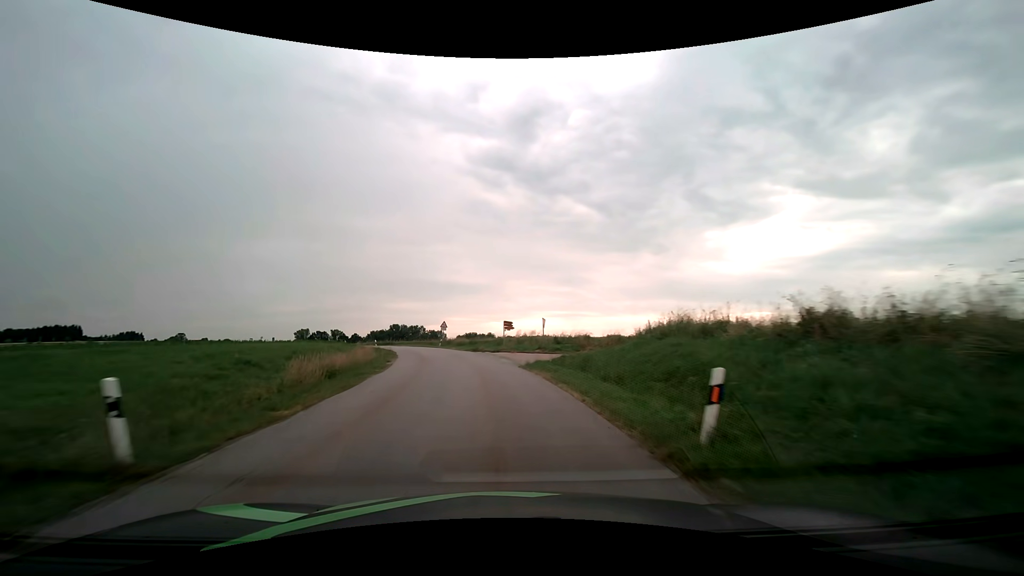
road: tertiary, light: Day
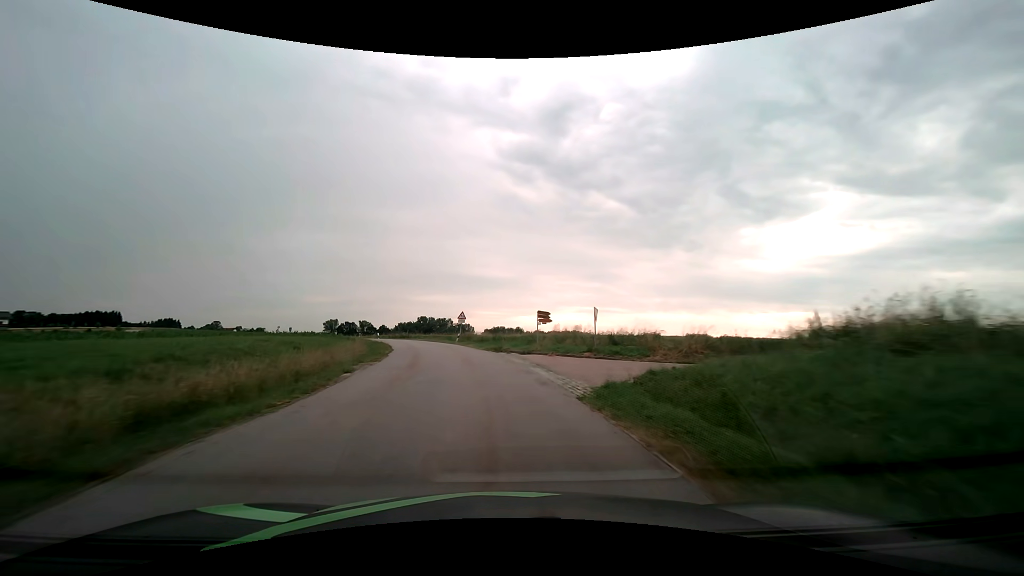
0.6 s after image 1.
(-0.3, +10.8) m; -3°
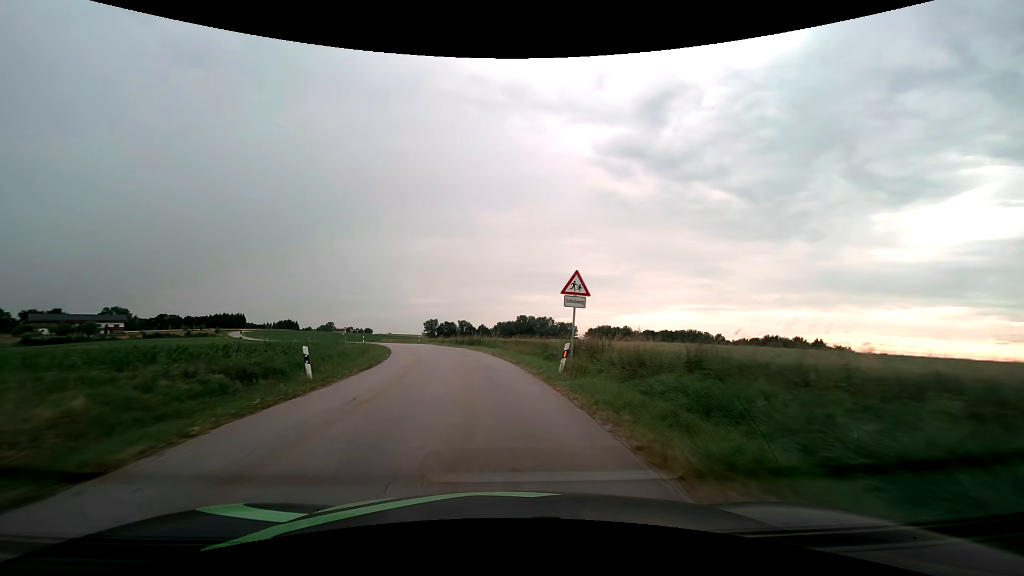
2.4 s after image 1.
(-3.0, +32.4) m; -11°
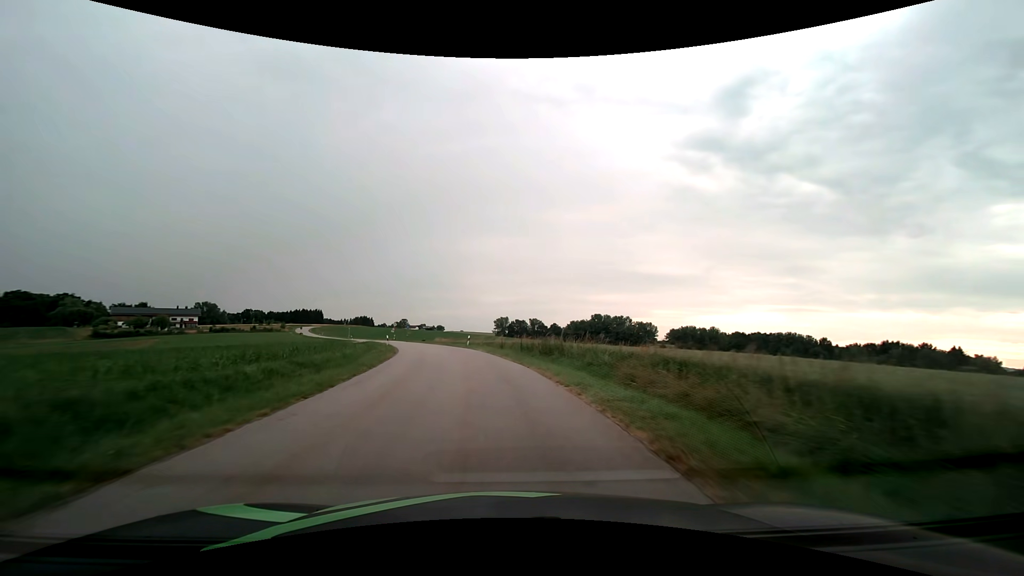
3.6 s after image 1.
(-1.7, +21.6) m; -9°
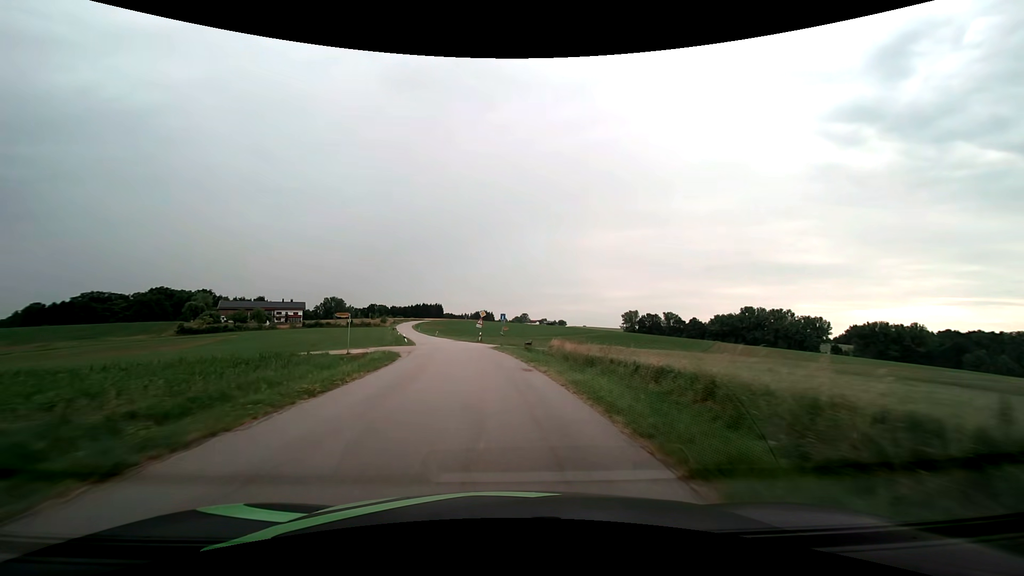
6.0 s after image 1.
(-5.4, +43.2) m; -14°
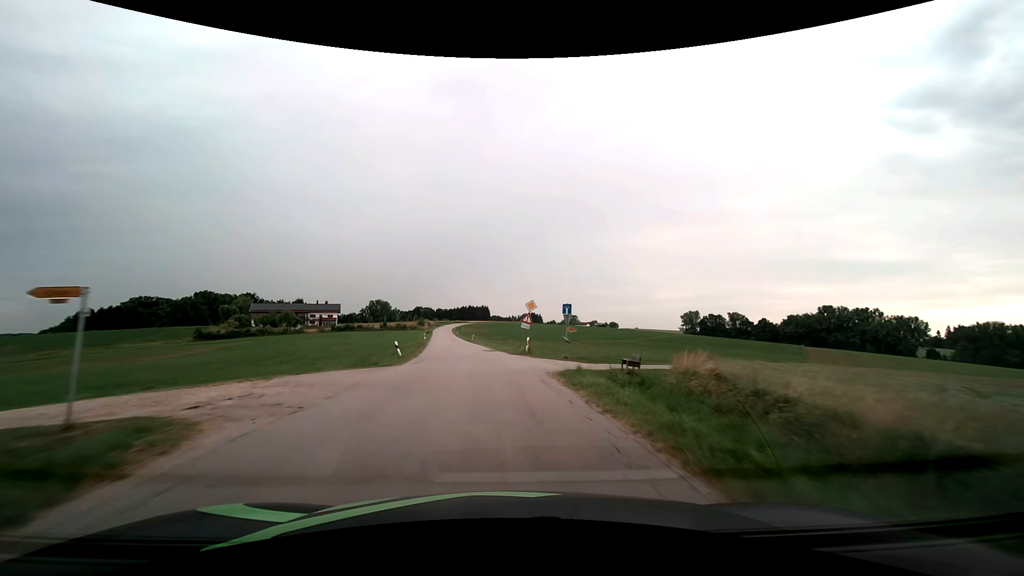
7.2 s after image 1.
(-1.1, +21.9) m; -6°
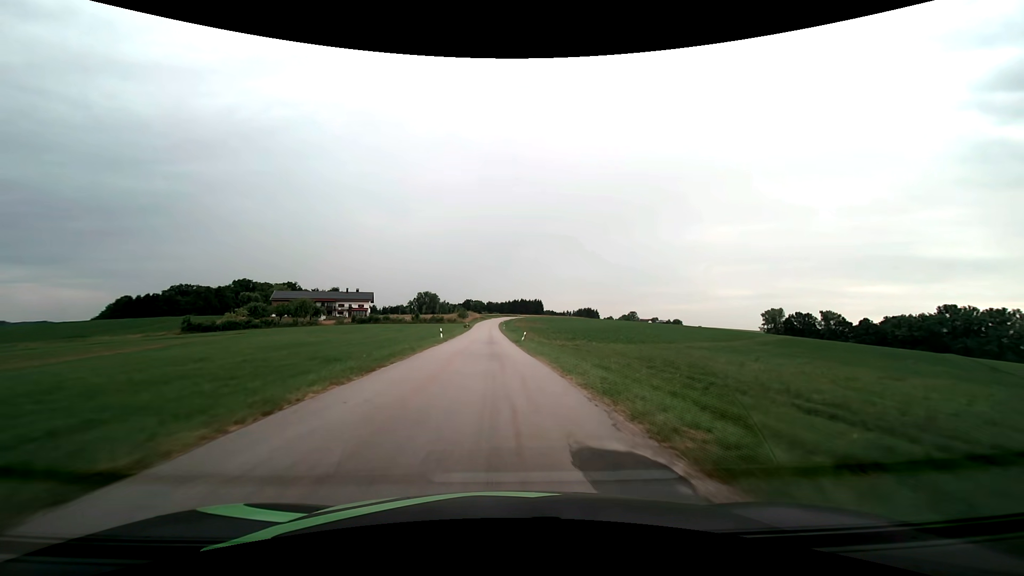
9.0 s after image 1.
(-2.0, +32.7) m; -6°
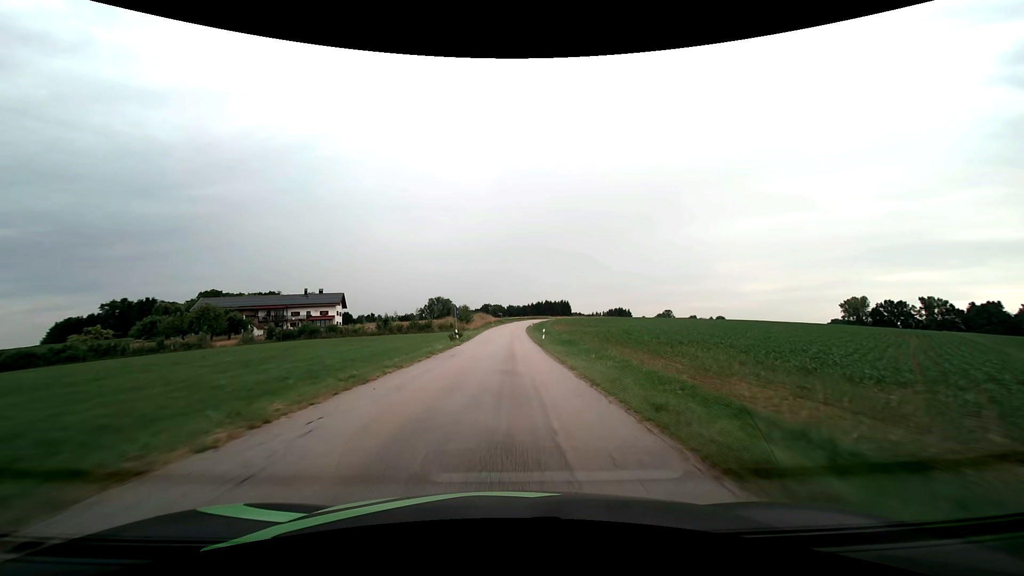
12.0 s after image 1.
(-1.6, +54.2) m; -3°
(0, +10) (0, +20) (0, +30) (0, +40) (+1, +50) (+1, +60) (+1, +70) (+1, +80) (+2, +90) (+3, +100) m
